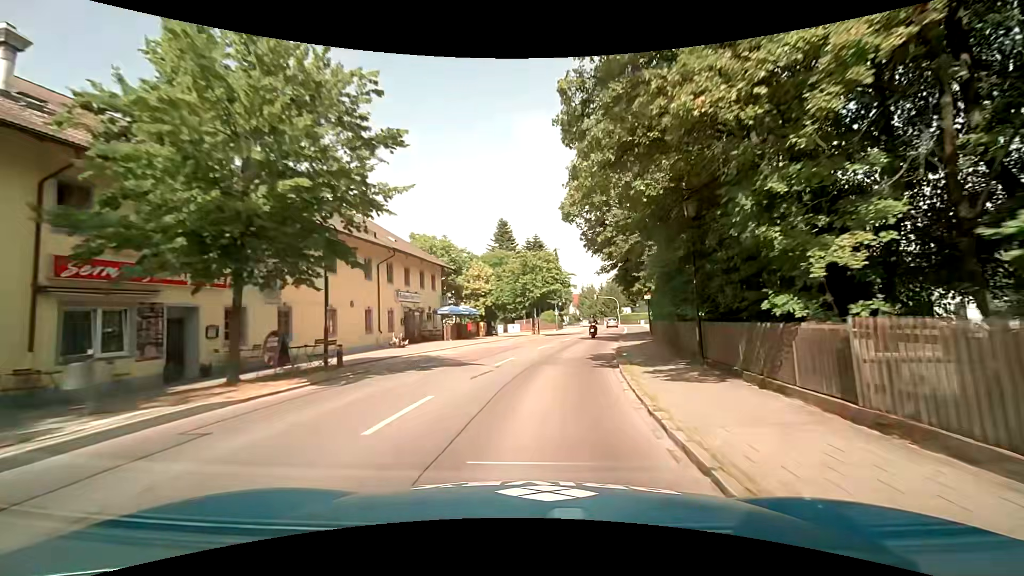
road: tertiary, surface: asphalt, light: Day
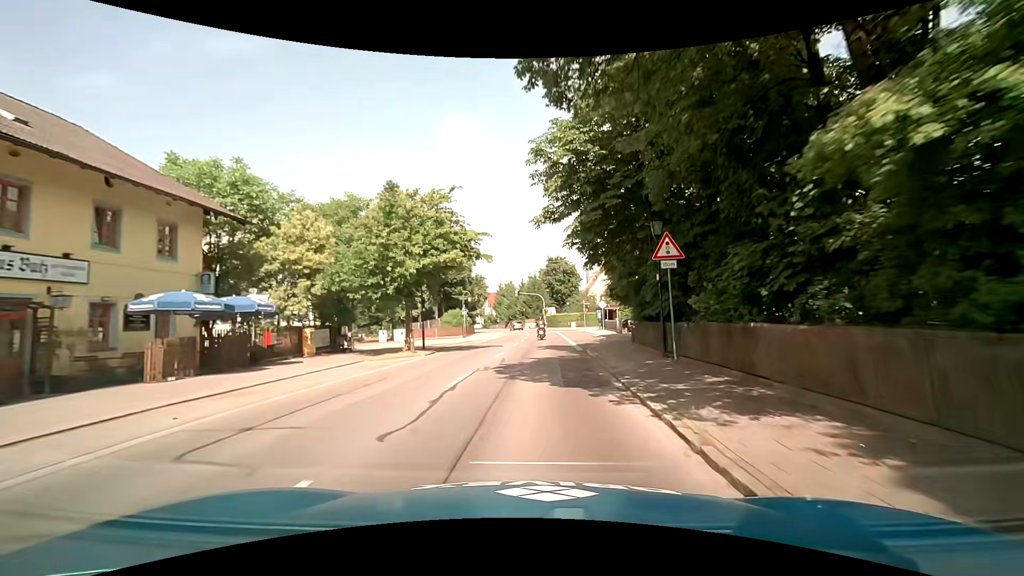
(+2.0, +22.0) m; +9°
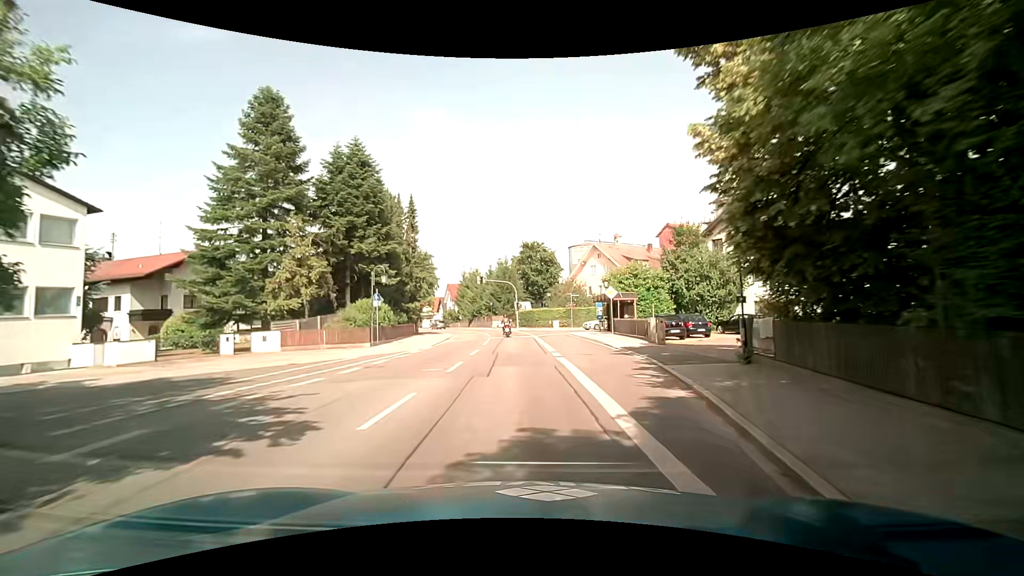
(+1.2, +22.0) m; +4°
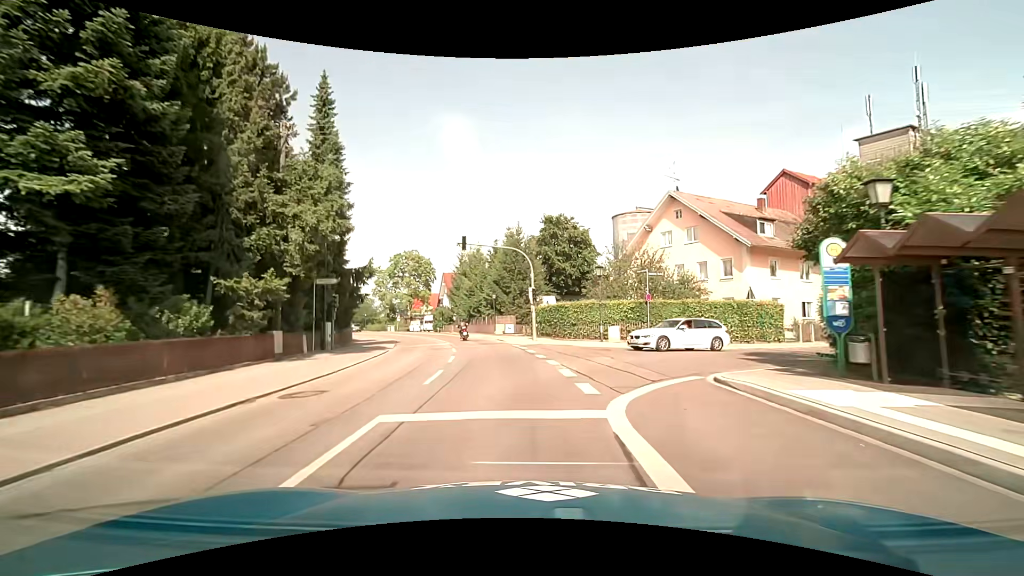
(-0.3, +29.5) m; -2°
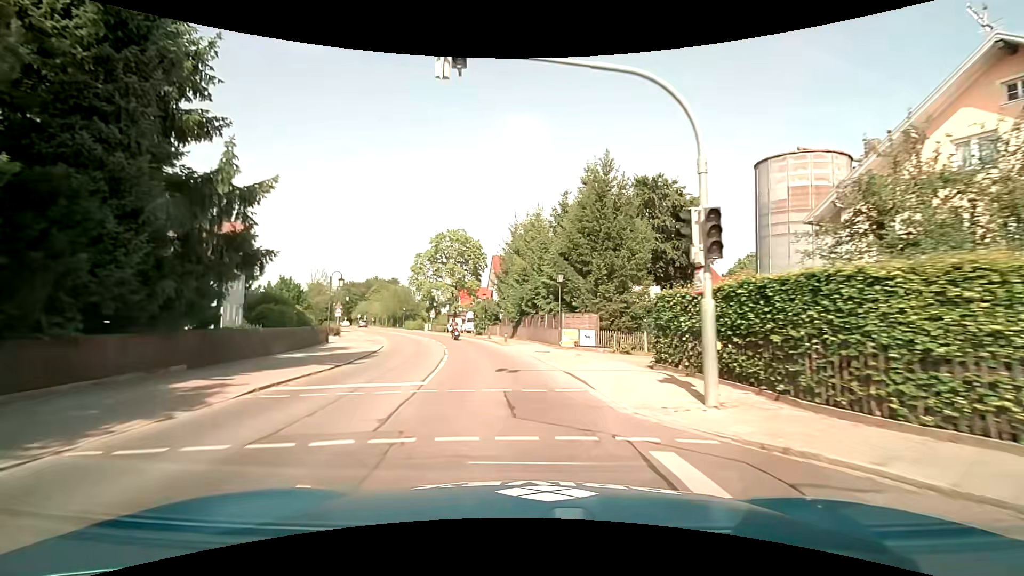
(-1.2, +22.0) m; -7°
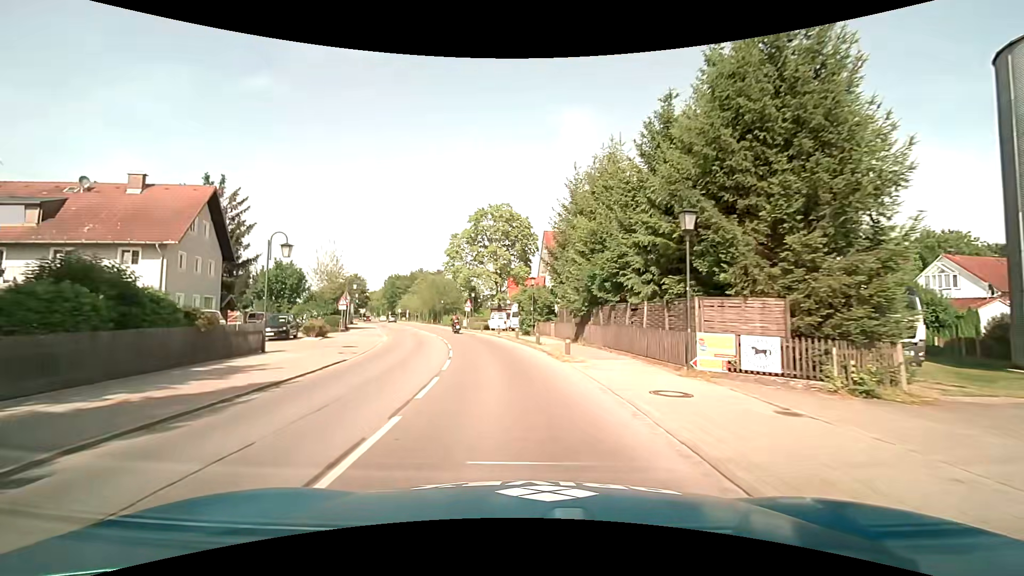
(-0.8, +14.6) m; -7°
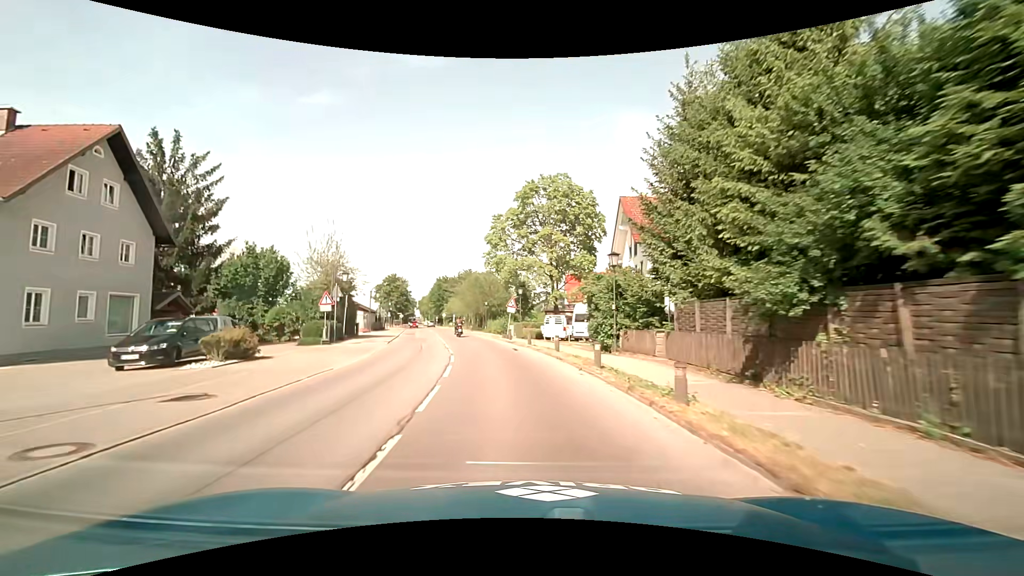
(-0.7, +14.7) m; -6°
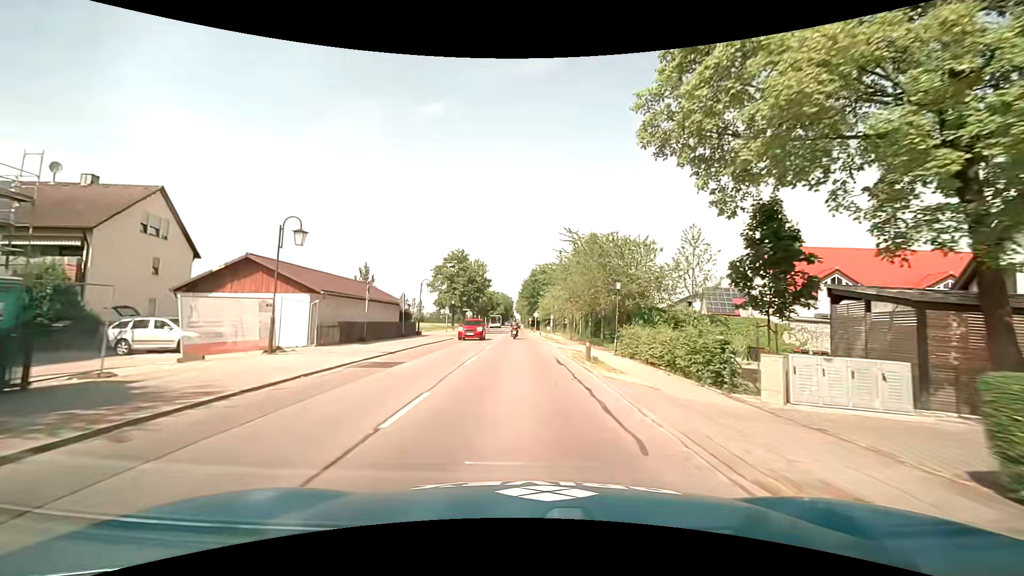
(-4.7, +37.2) m; -13°
(0, +10) (0, +20) (0, +30) (0, +40) (0, +50) (-1, +60) (-1, +70) (-1, +80) (-1, +90) (-1, +100) m
